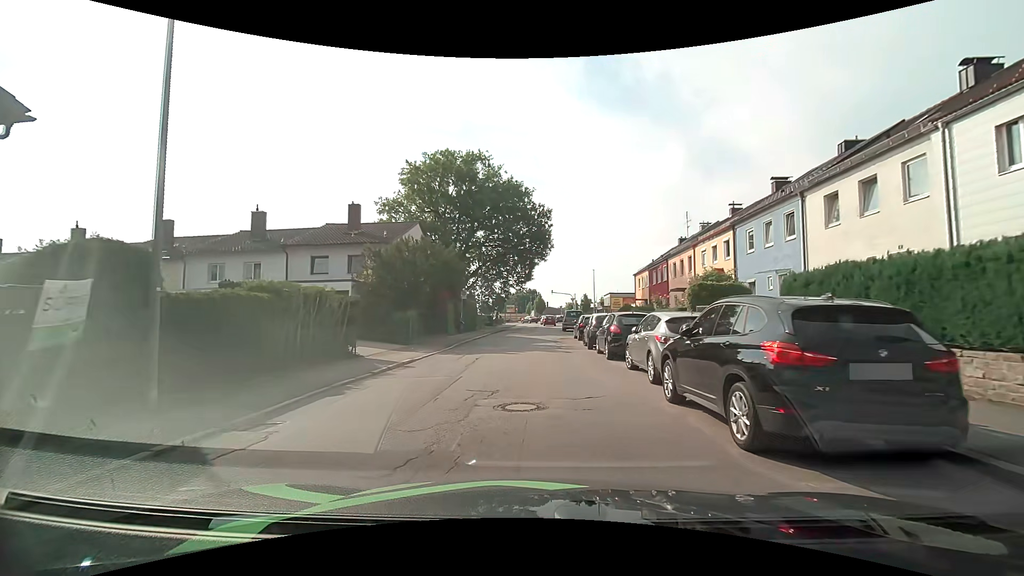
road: residential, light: Day
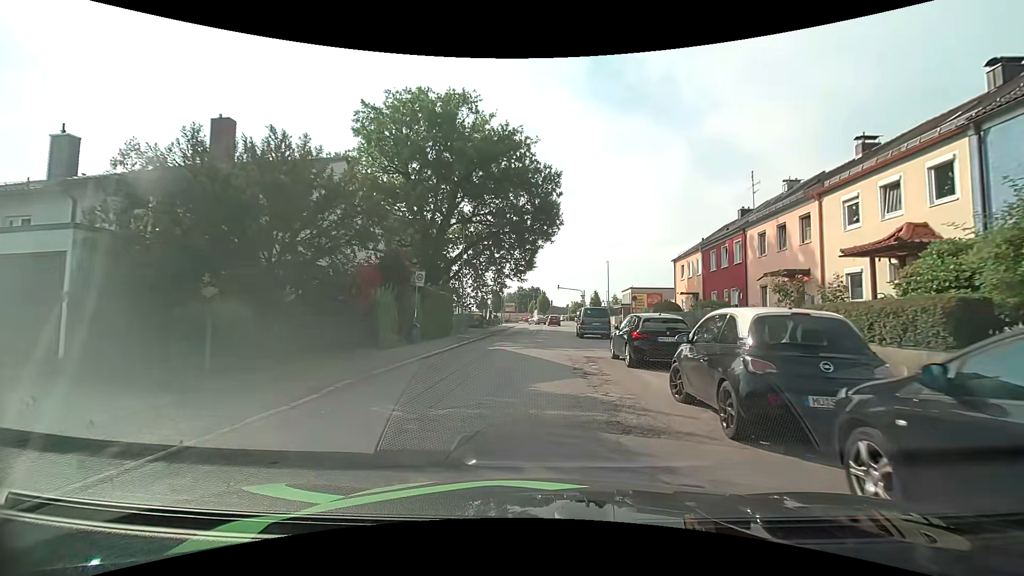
(-0.1, +14.8) m; -1°
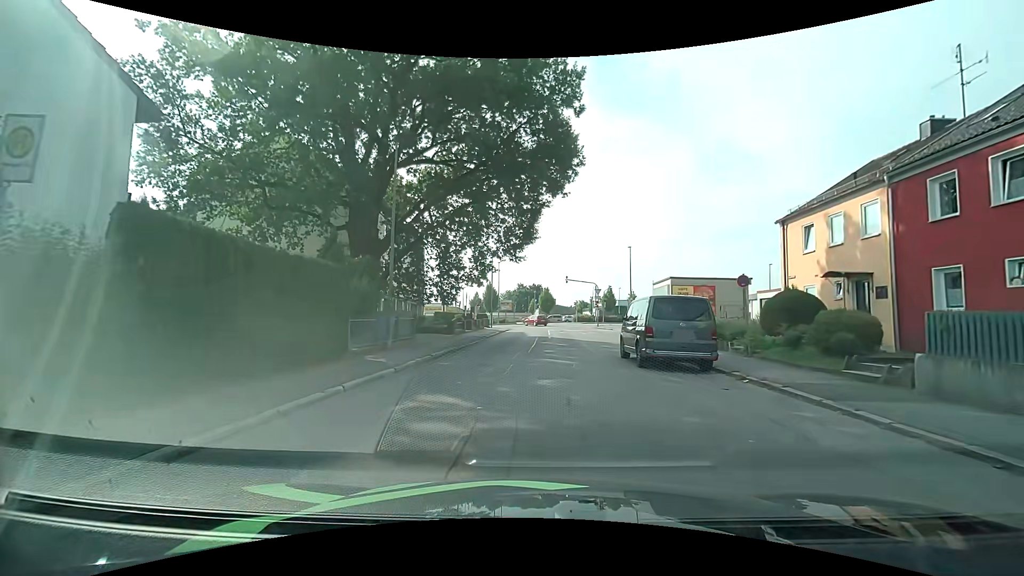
(+0.1, +17.8) m; +1°
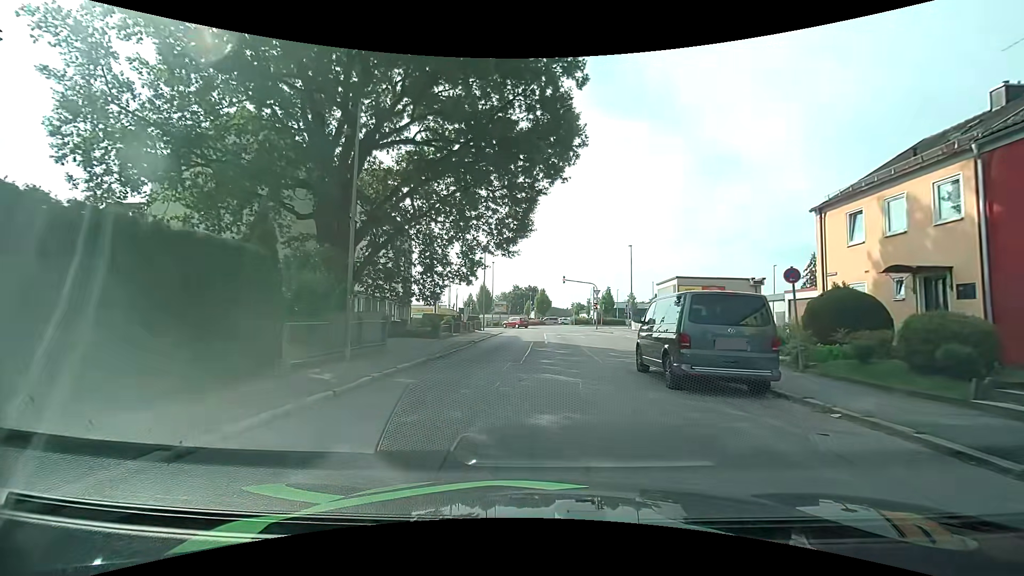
(0.0, +3.5) m; -1°
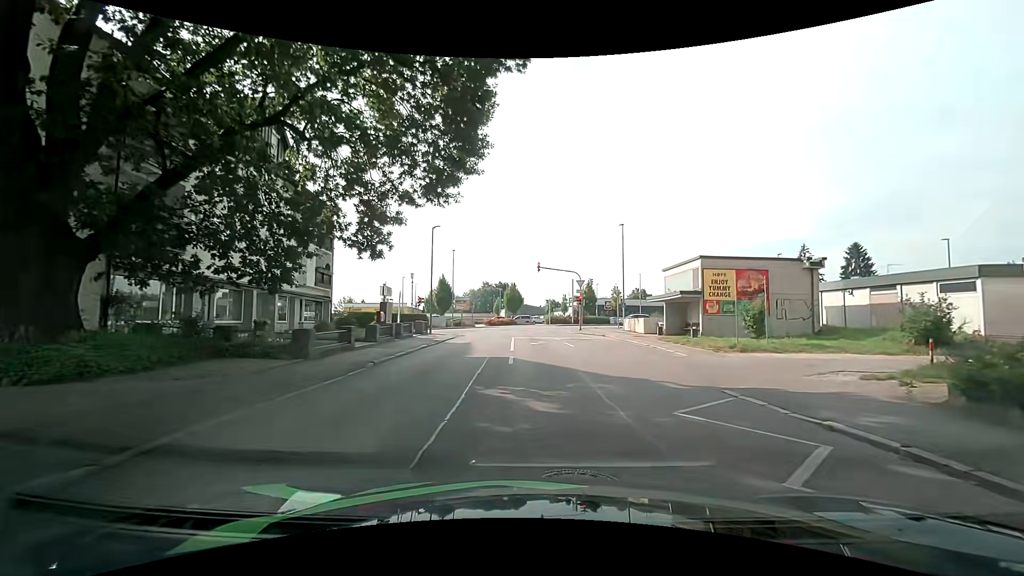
(+0.5, +12.9) m; +3°
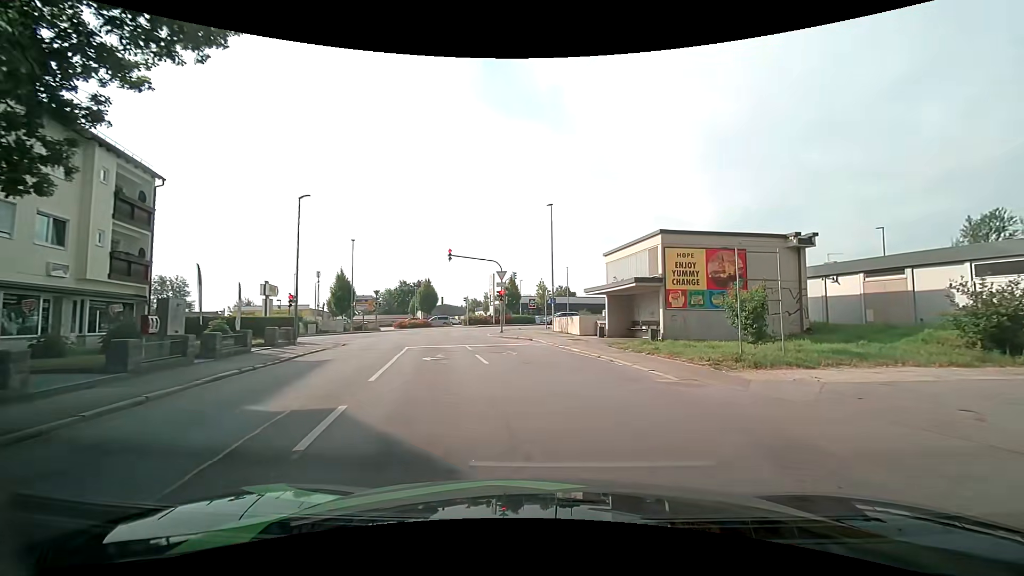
(+0.7, +8.8) m; +9°
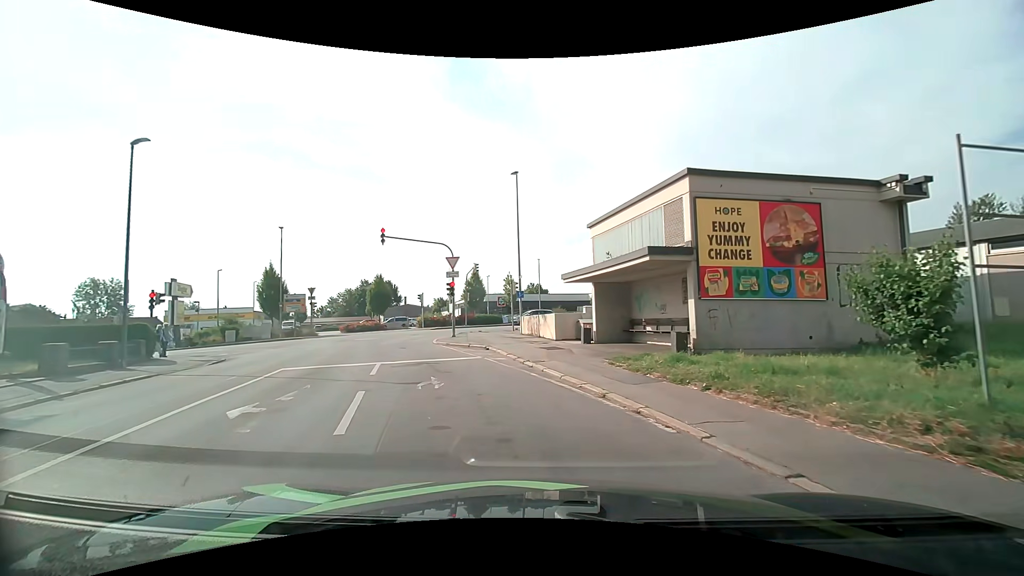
(+0.5, +8.6) m; +4°
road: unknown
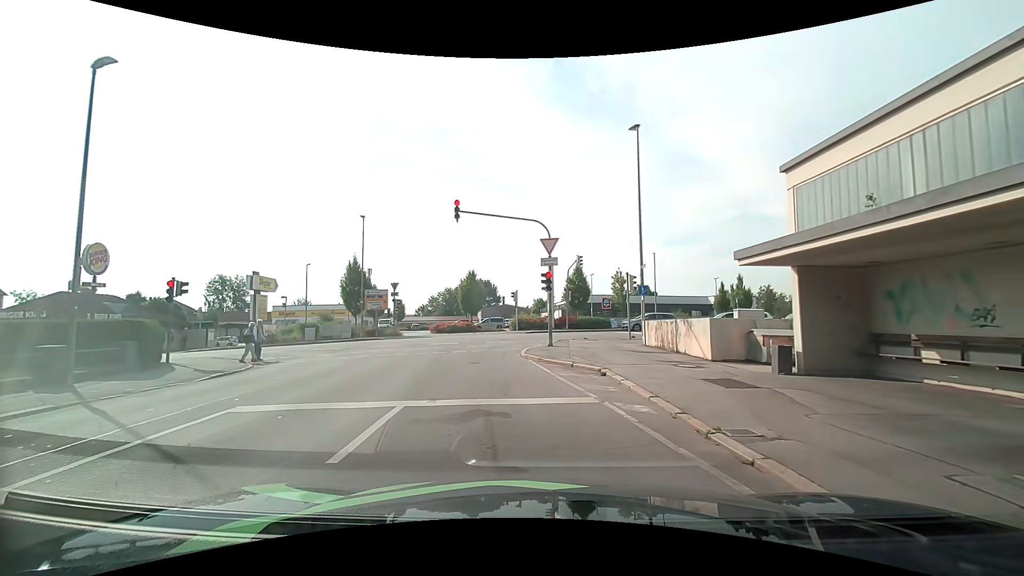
(-0.8, +7.5) m; -13°
(-1, +10) (-2, +20) (0, +29) (+9, +34) (+19, +35) (+29, +37) (+39, +37) (+49, +38) (+59, +39) (+69, +39) m
